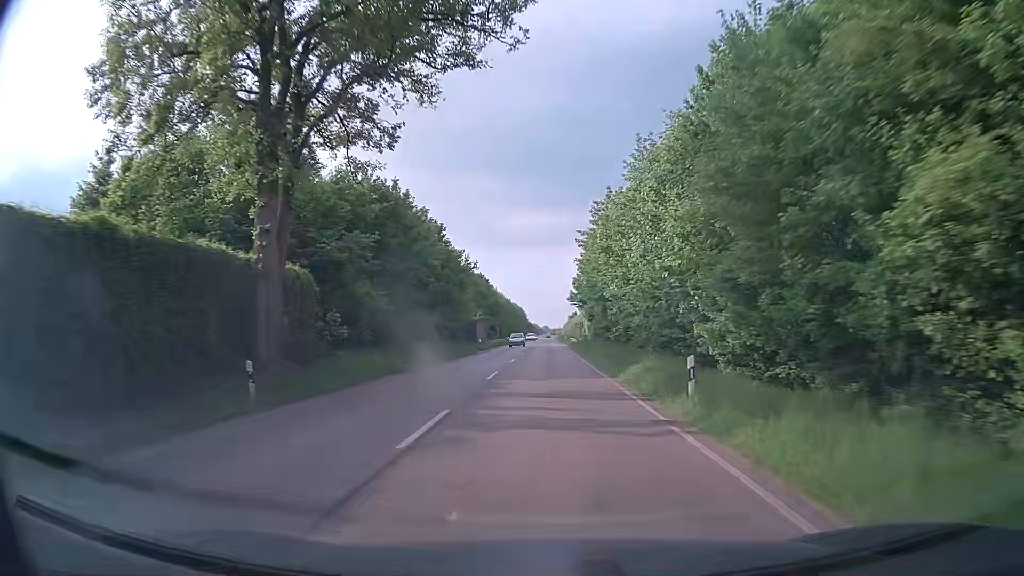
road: secondary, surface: asphalt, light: Day
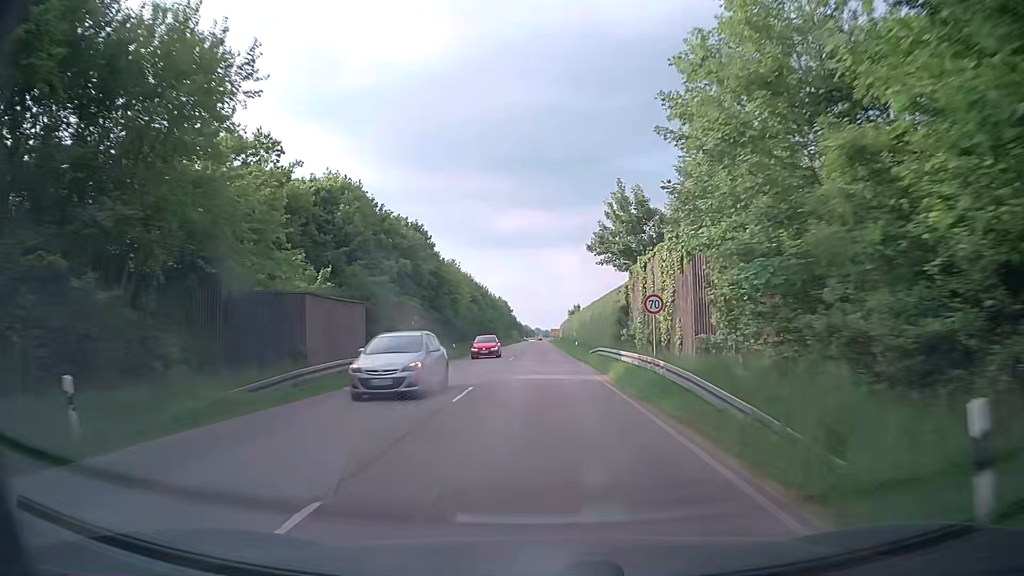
(+0.2, +54.6) m; +1°
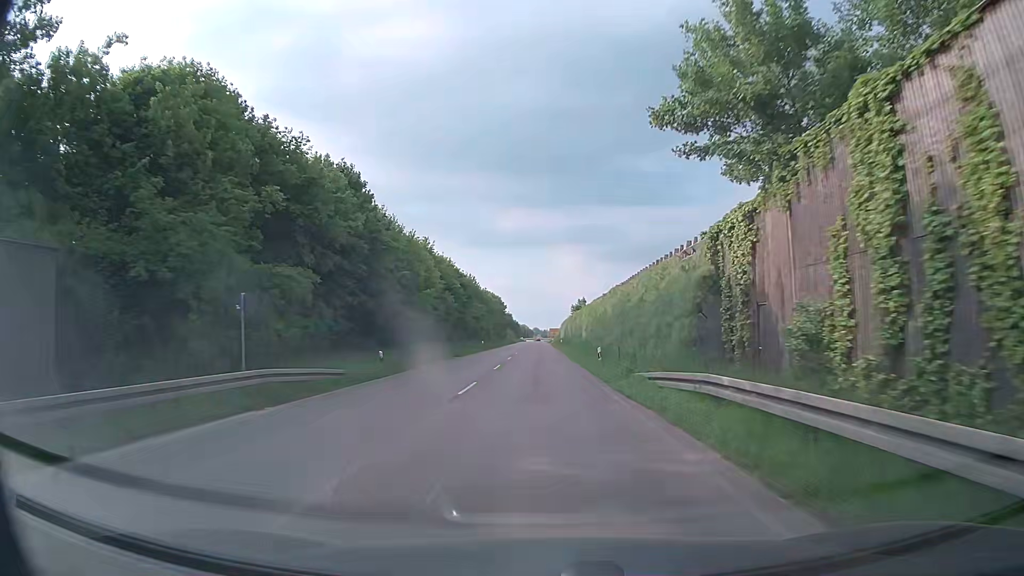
(0.0, +21.8) m; +1°
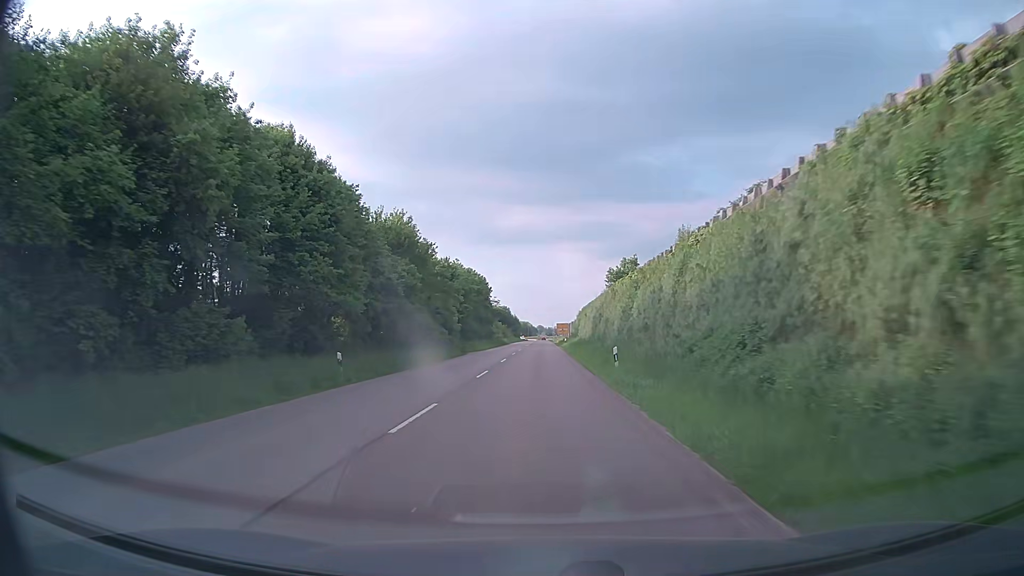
(-0.5, +54.6) m; -1°
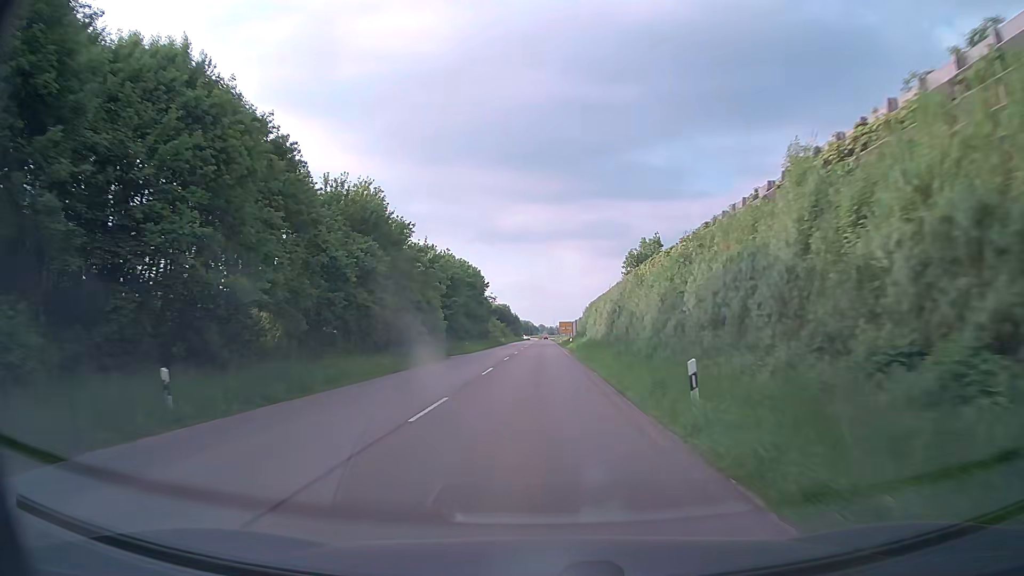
(0.0, +10.9) m; 0°
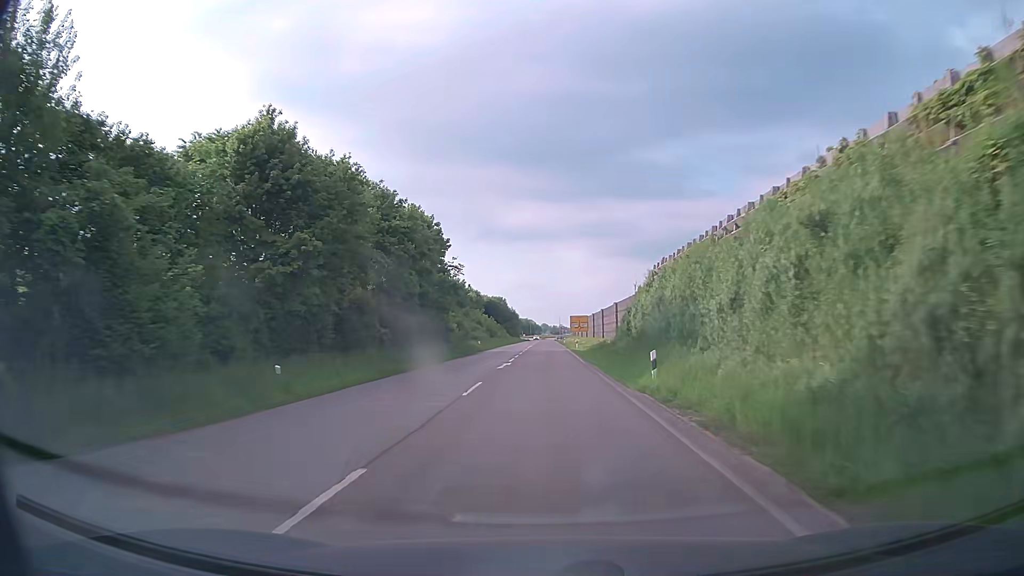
(0.0, +43.6) m; 0°
(0, +10) (0, +20) (0, +30) (0, +40) (0, +50) (0, +60) (0, +70) (+1, +80) (+1, +90) (+1, +100) m
